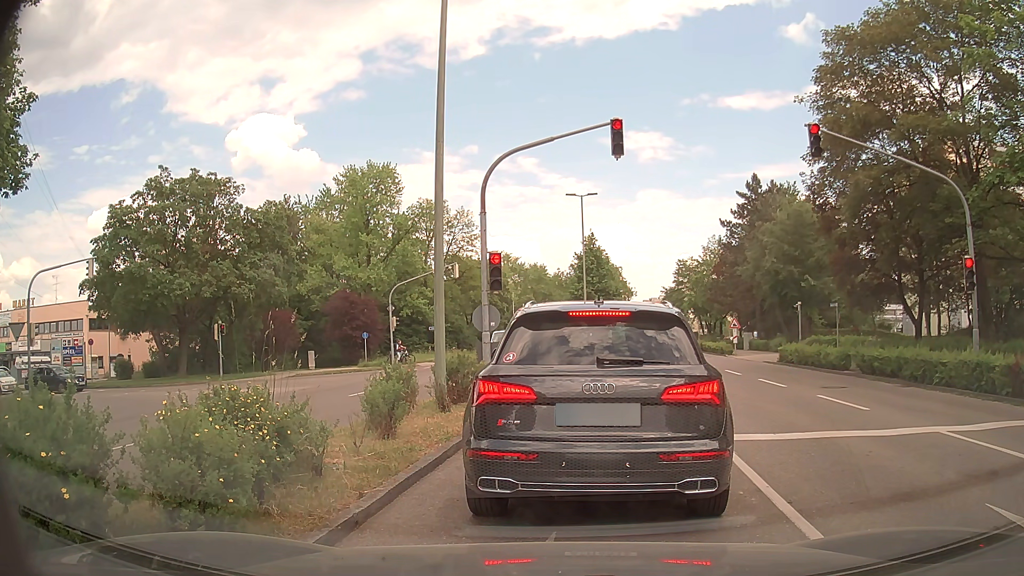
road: tertiary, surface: asphalt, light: Day
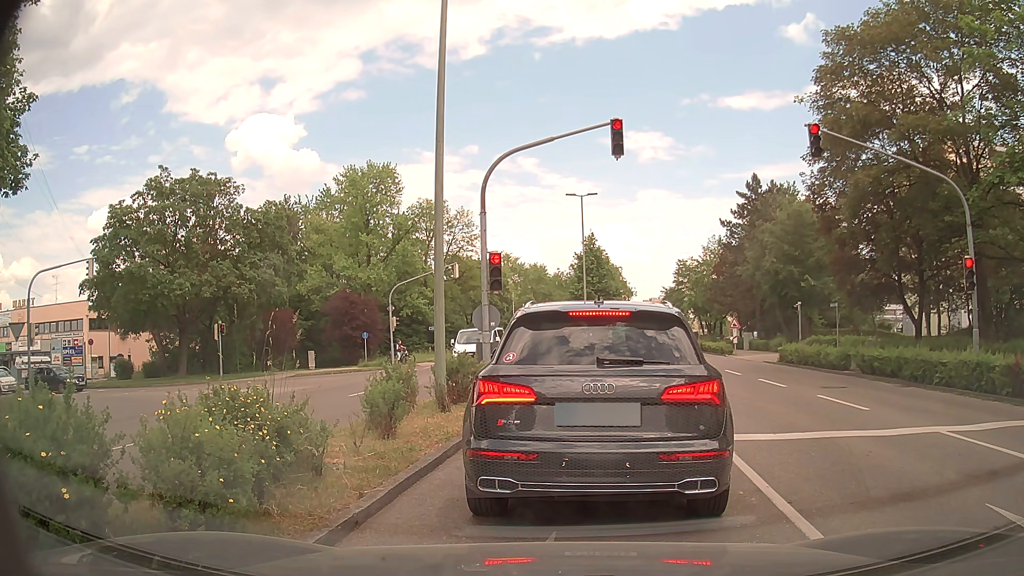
(0.0, 0.0) m; 0°
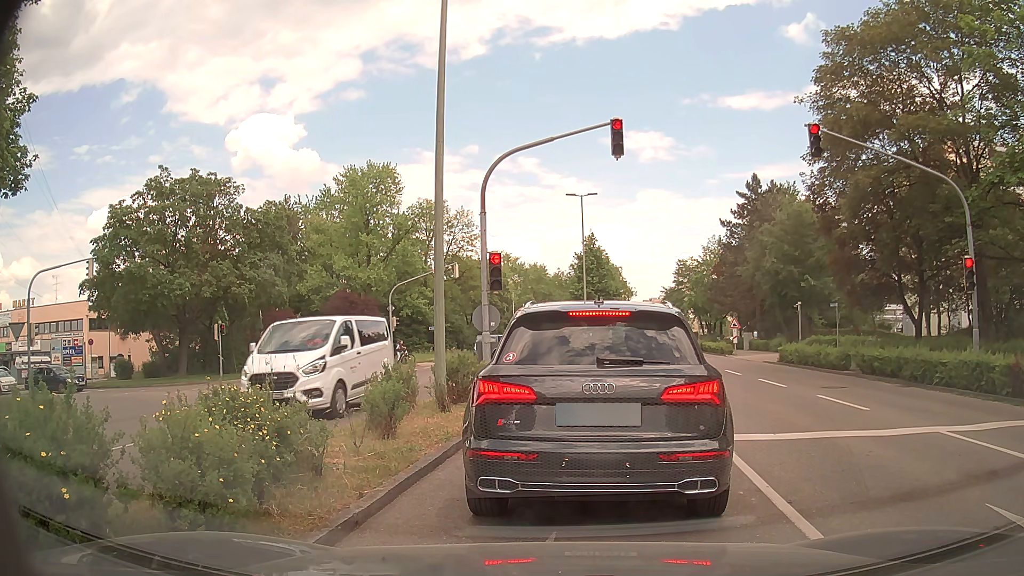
(0.0, 0.0) m; 0°
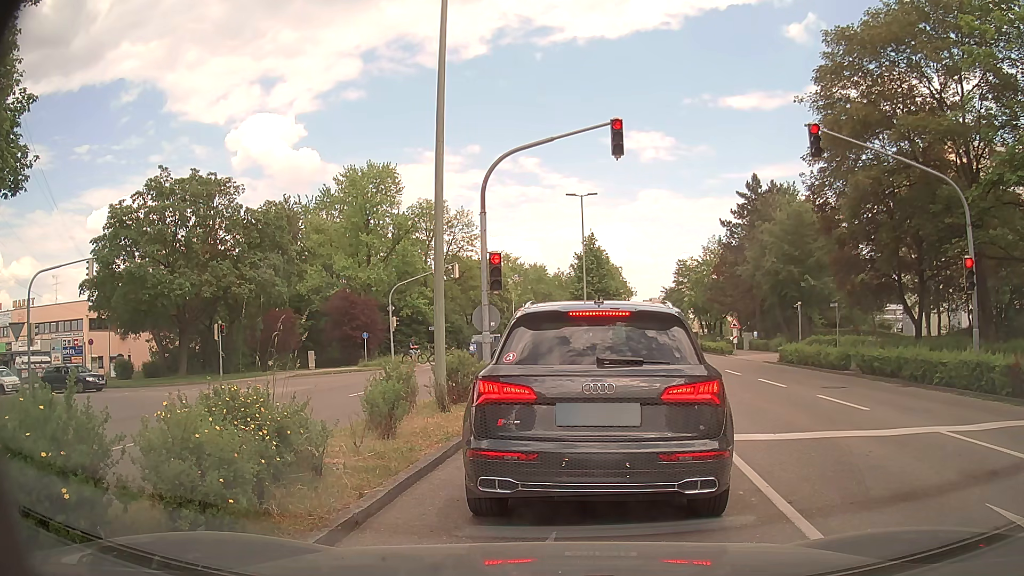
(0.0, 0.0) m; 0°
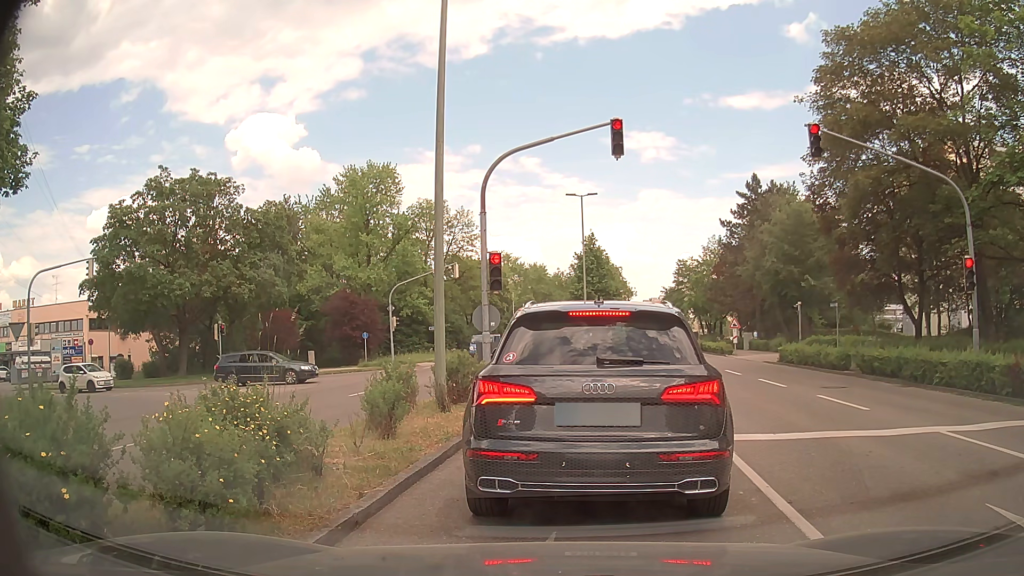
(0.0, 0.0) m; 0°
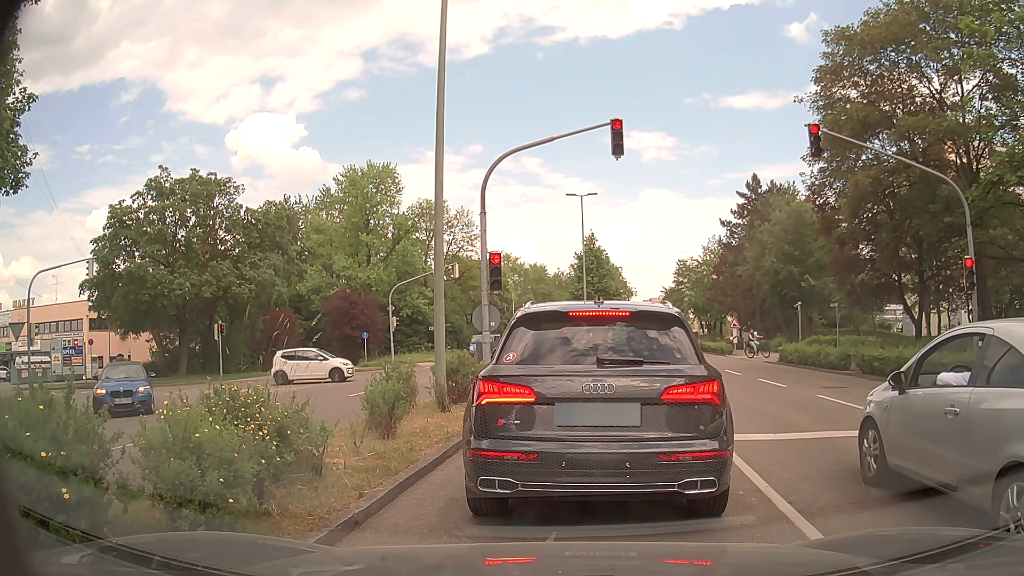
(0.0, 0.0) m; 0°
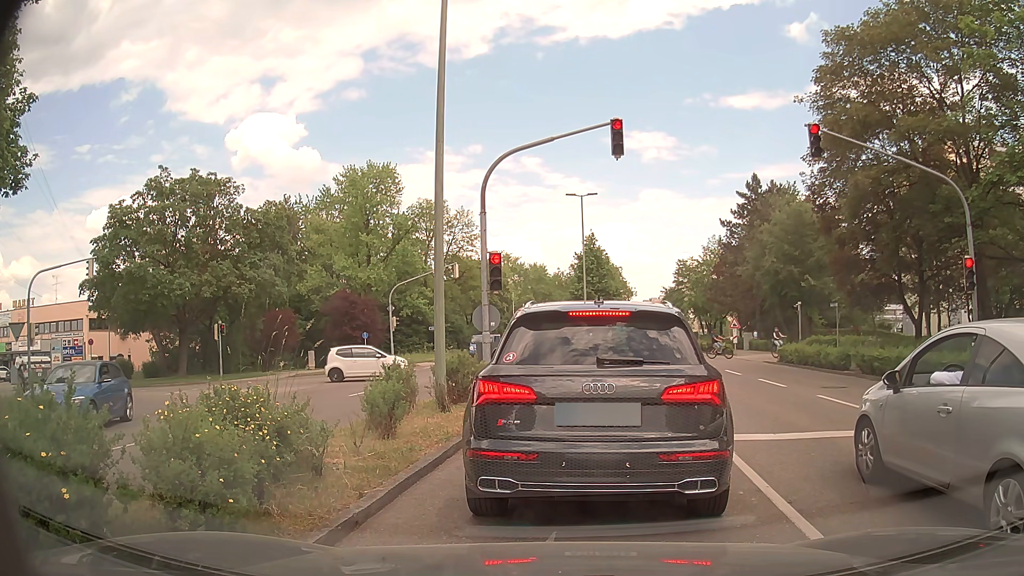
(0.0, 0.0) m; 0°
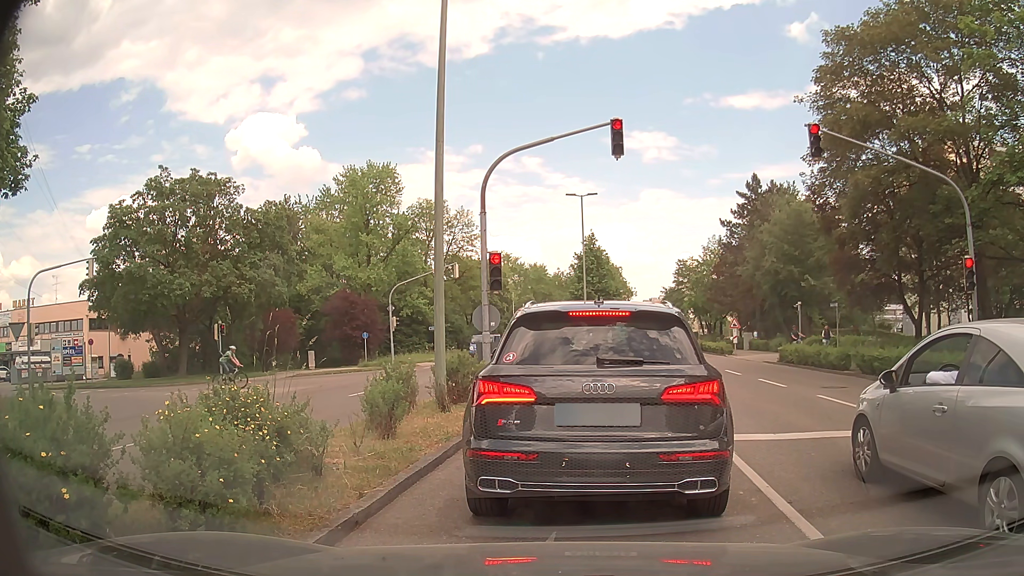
(0.0, 0.0) m; 0°
(+1, +10) (+2, +20) (-2, +29) (-11, +33) (-21, +34) (-31, +35) (-40, +37) (-50, +38) (-60, +39) (-70, +40) m
